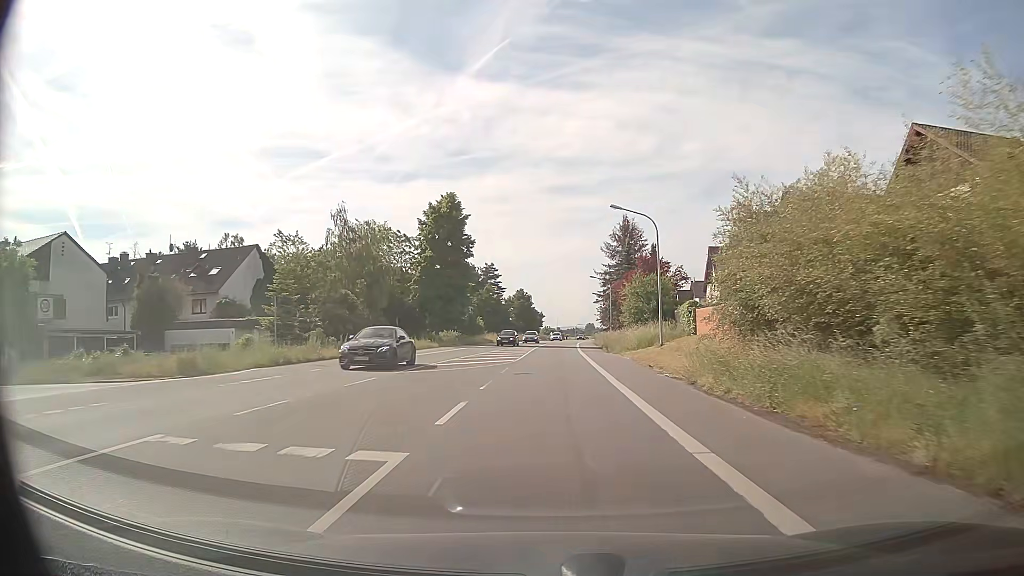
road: primary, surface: asphalt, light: Day
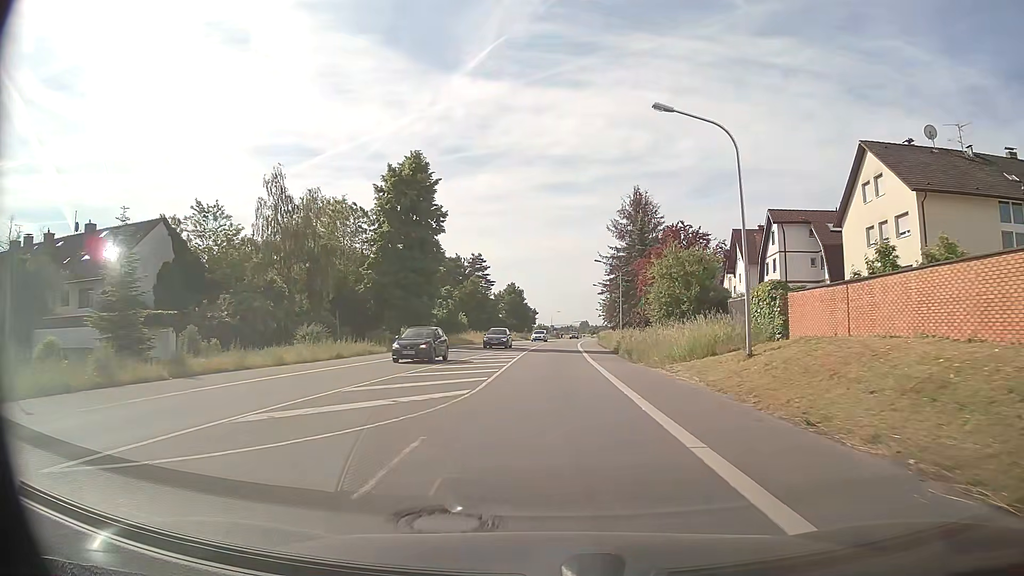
(+0.1, +15.8) m; +1°
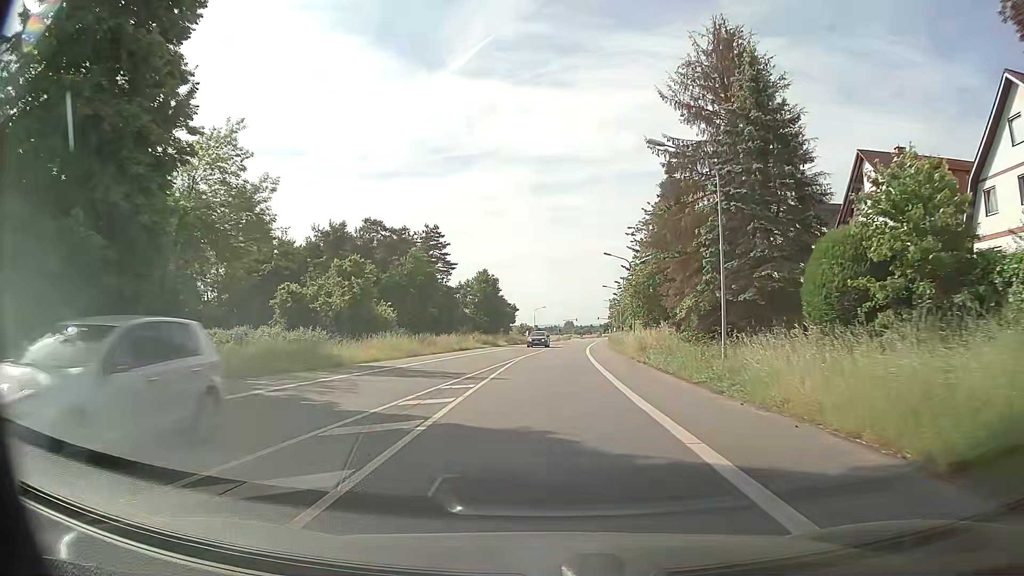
(+0.4, +38.9) m; +1°
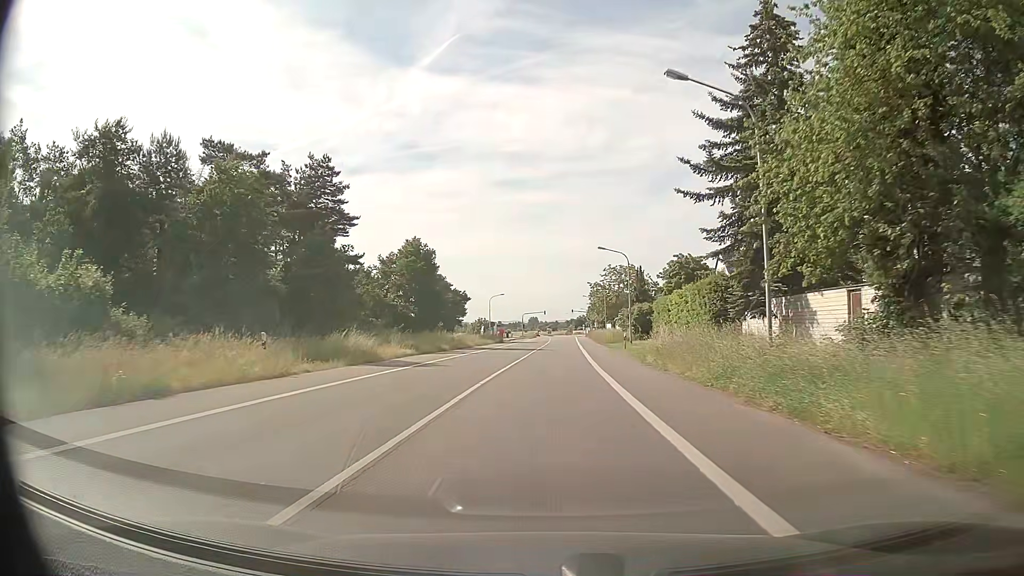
(+0.8, +39.6) m; +3°
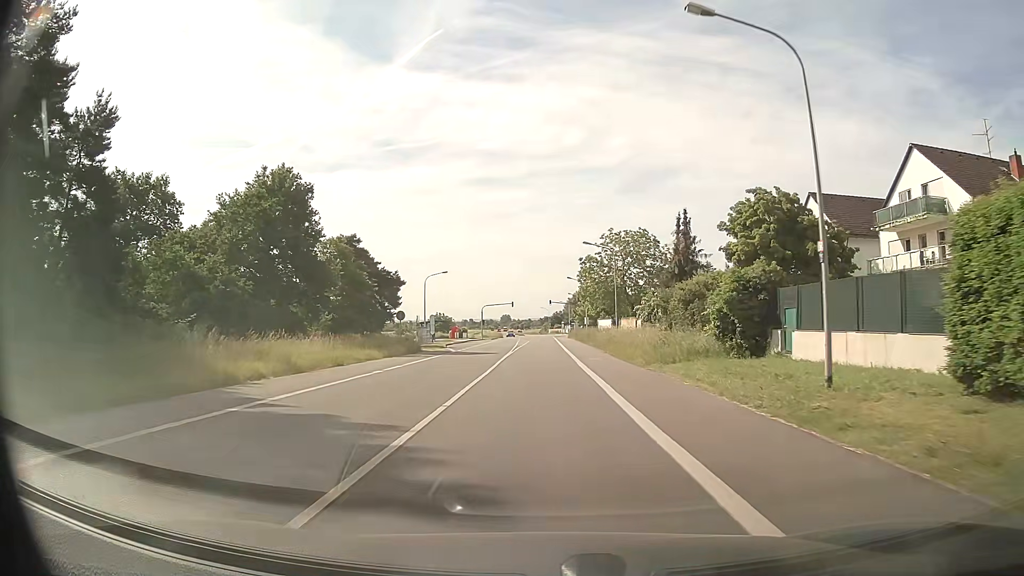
(+0.7, +40.8) m; +2°
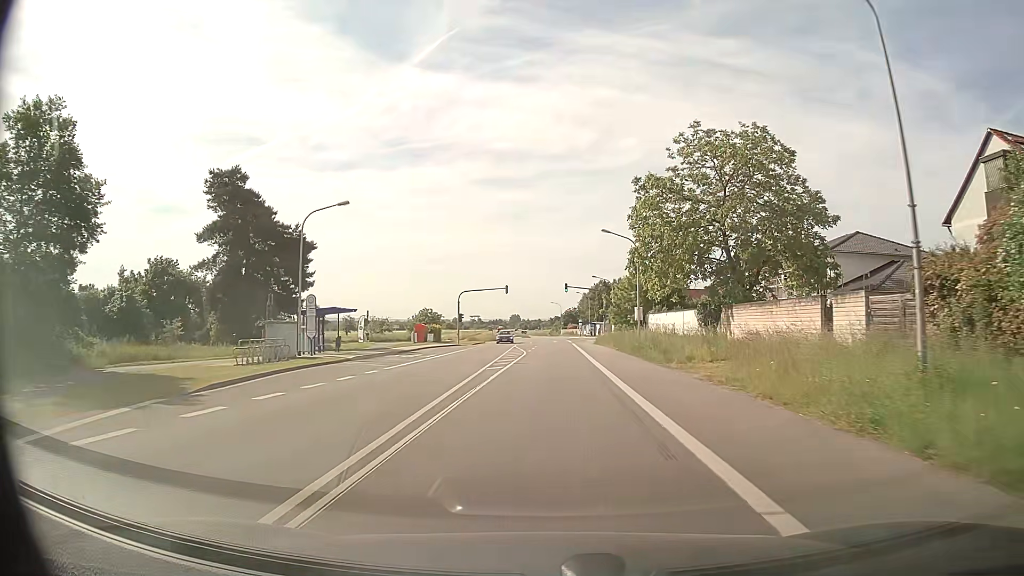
(+0.1, +40.7) m; -1°
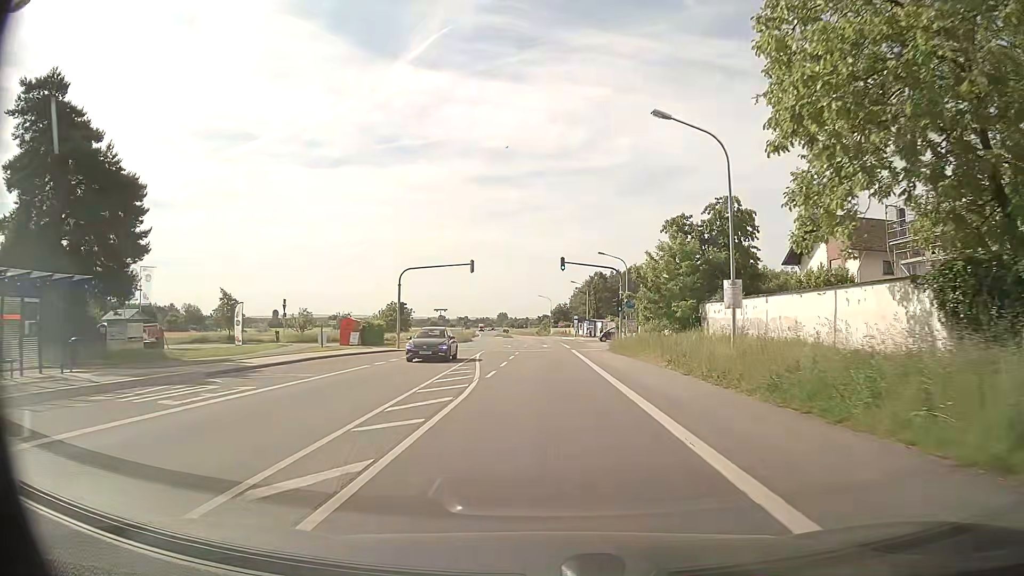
(+0.3, +24.6) m; +1°
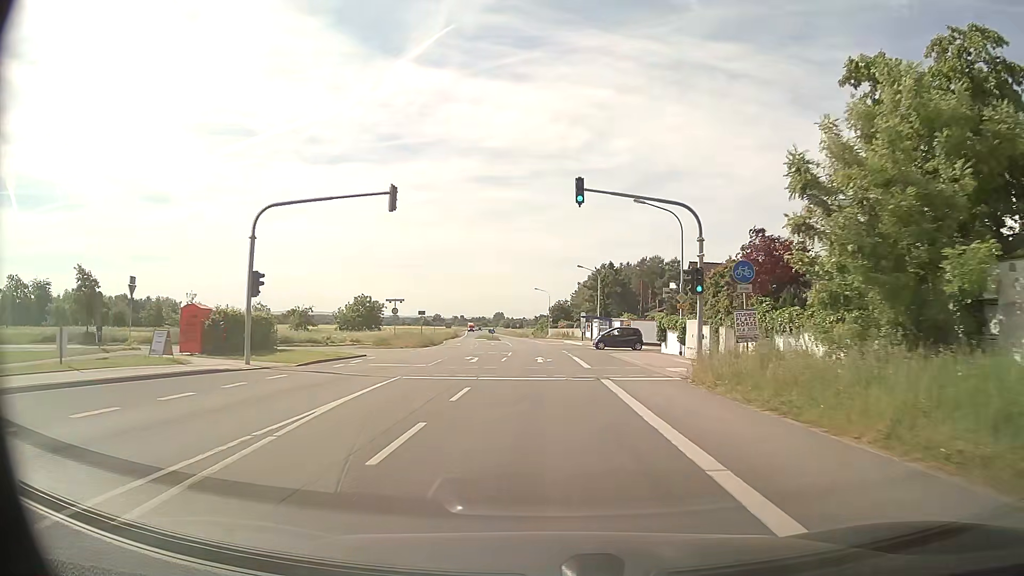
(+0.1, +24.4) m; 0°
(0, +10) (0, +20) (0, +30) (0, +40) (-1, +50) (-1, +60) (-2, +70) (-3, +80) (-4, +90) (-5, +100) m
